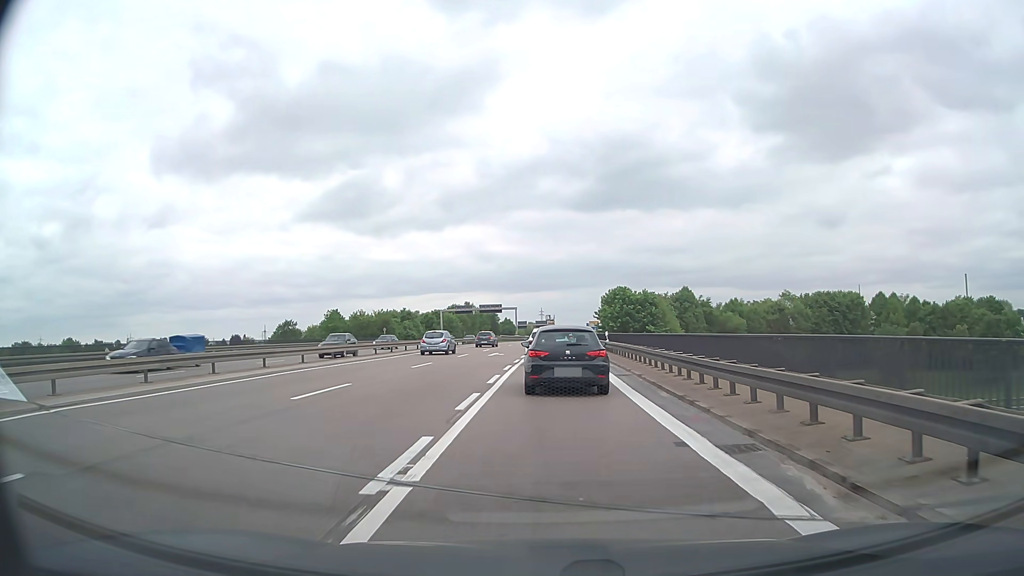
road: trunk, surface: asphalt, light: Day
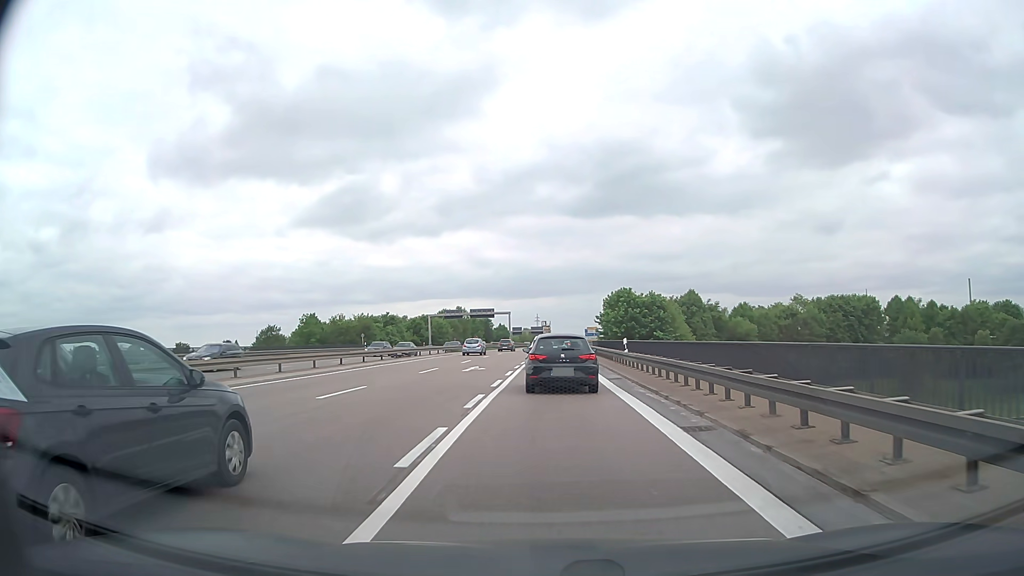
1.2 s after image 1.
(0.0, +10.5) m; 0°
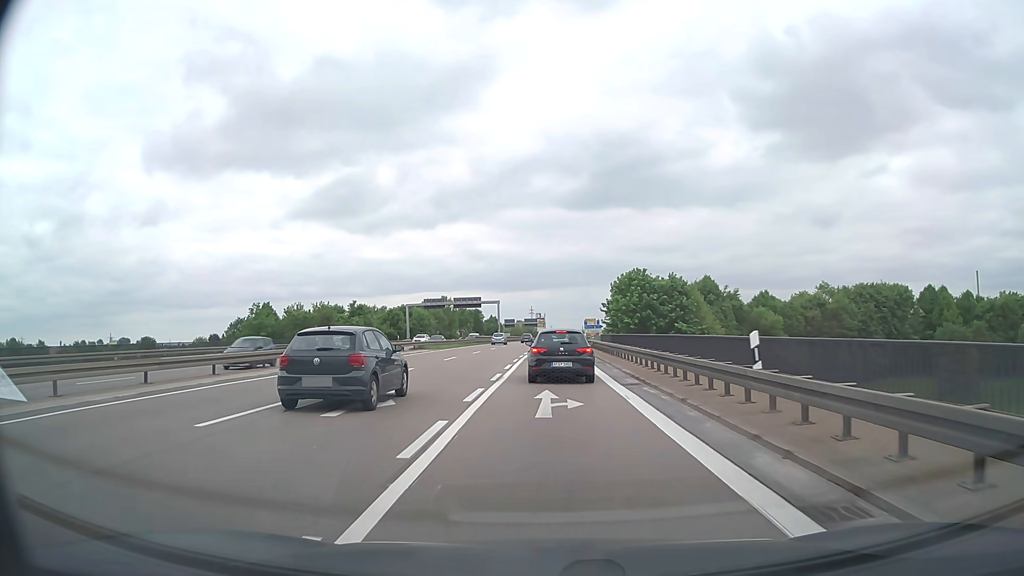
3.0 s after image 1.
(+0.1, +17.6) m; +1°
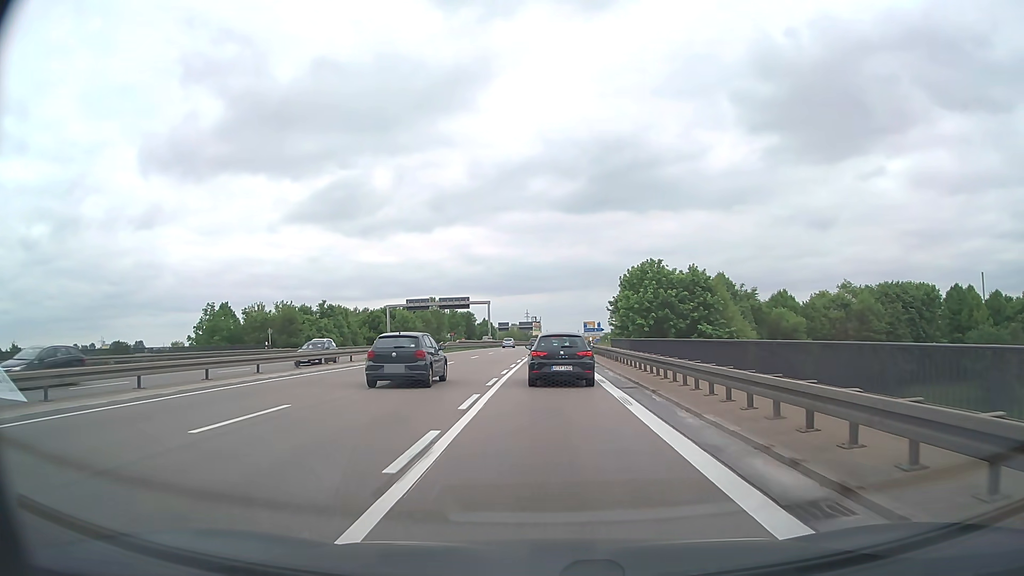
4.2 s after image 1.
(0.0, +12.3) m; 0°
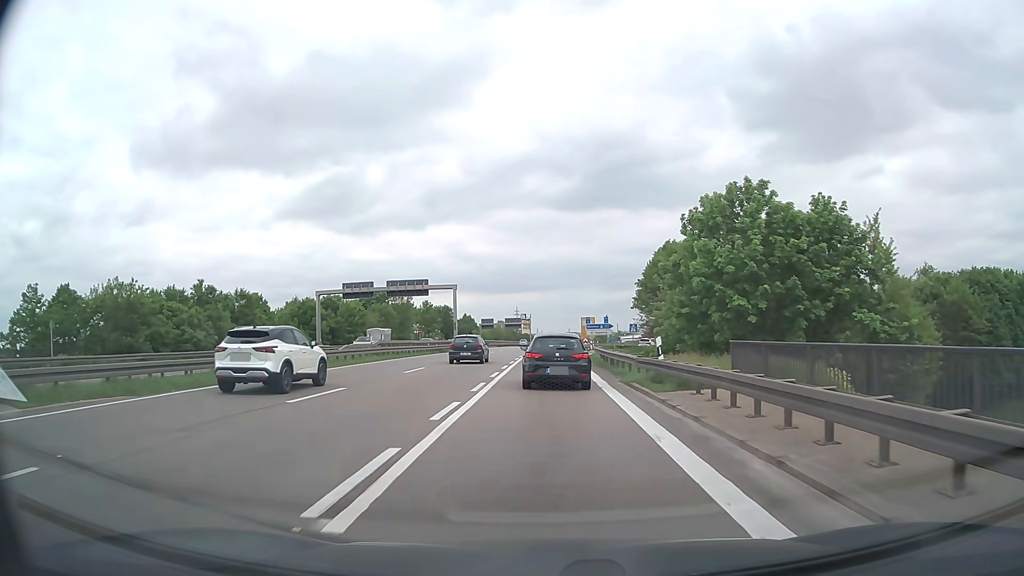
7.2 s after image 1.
(+0.1, +31.4) m; 0°
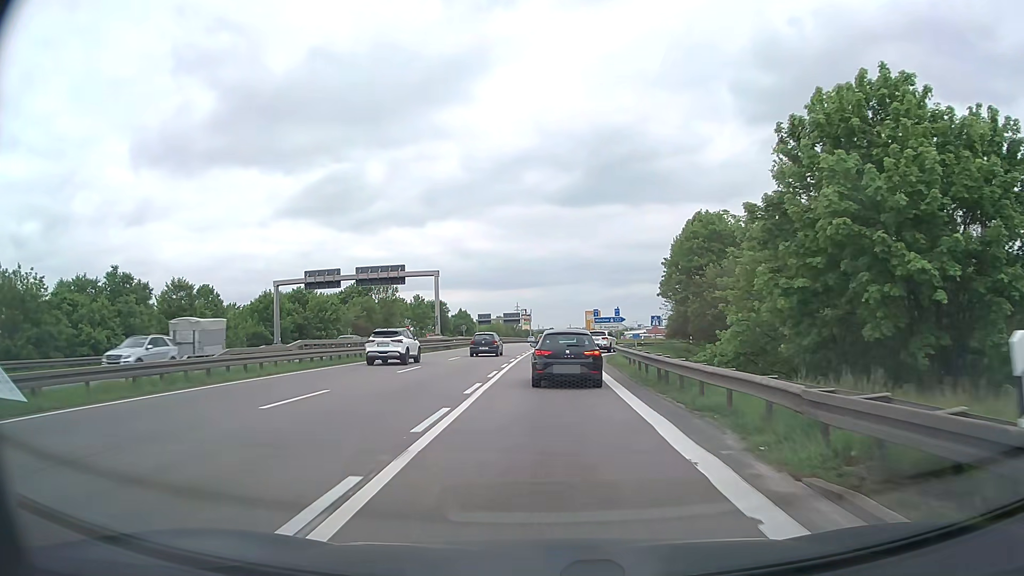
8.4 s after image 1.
(+0.1, +13.5) m; 0°
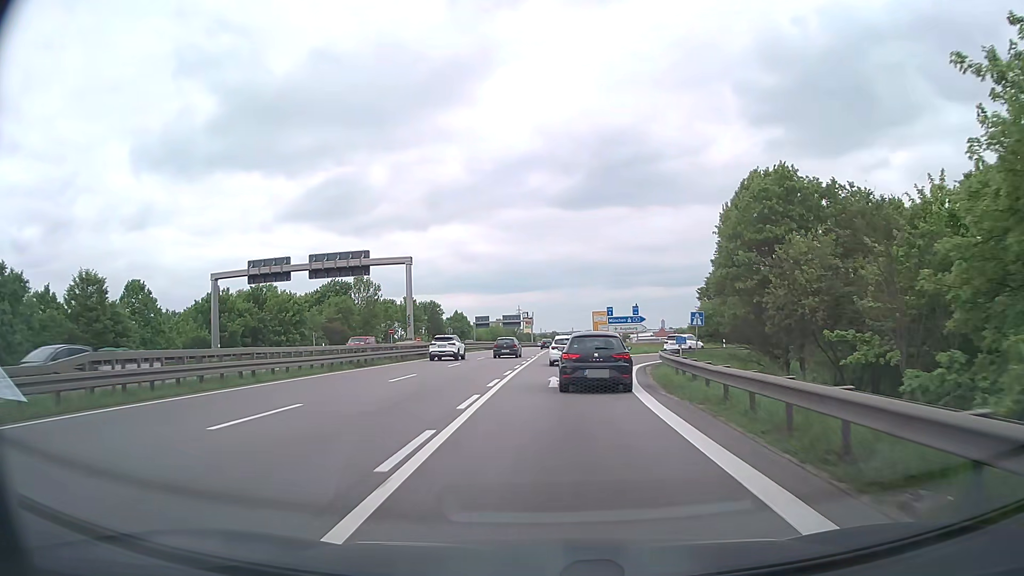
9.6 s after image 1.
(-0.1, +14.4) m; 0°
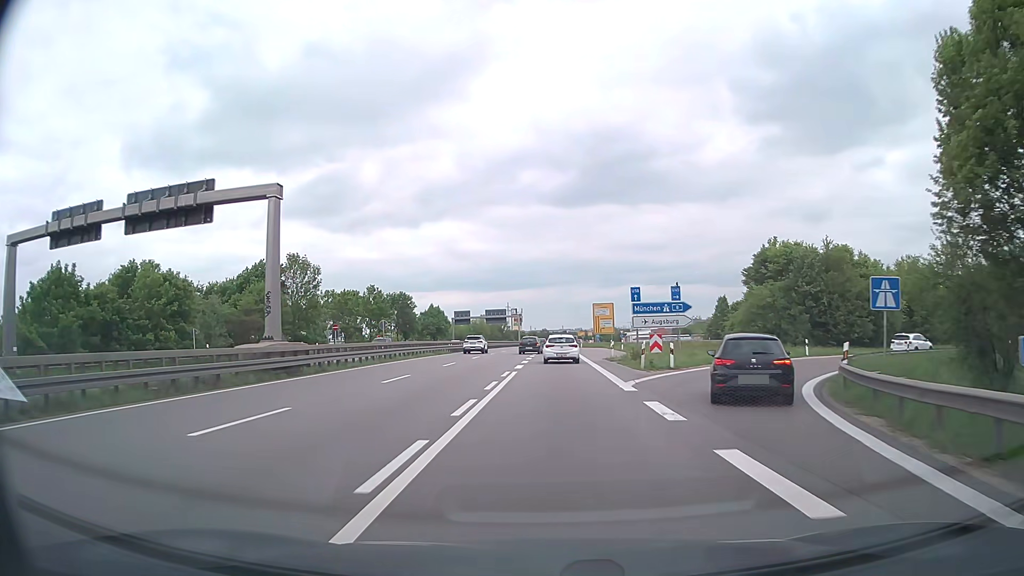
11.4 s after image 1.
(+0.2, +24.7) m; +1°
(0, +10) (0, +20) (0, +30) (0, +40) (0, +50) (0, +60) (0, +70) (0, +80) (0, +90) (0, +100) m
